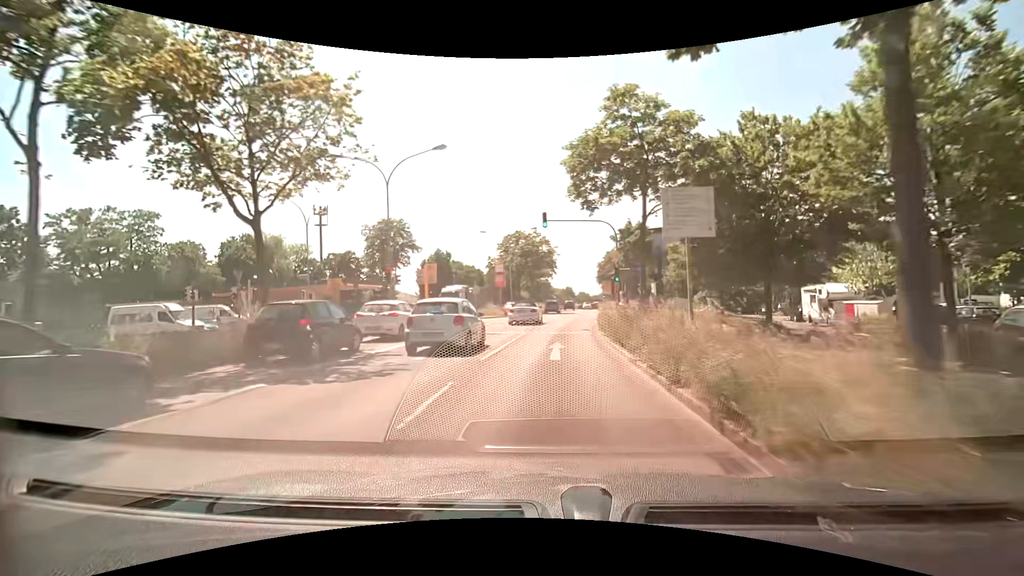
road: primary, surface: asphalt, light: Day
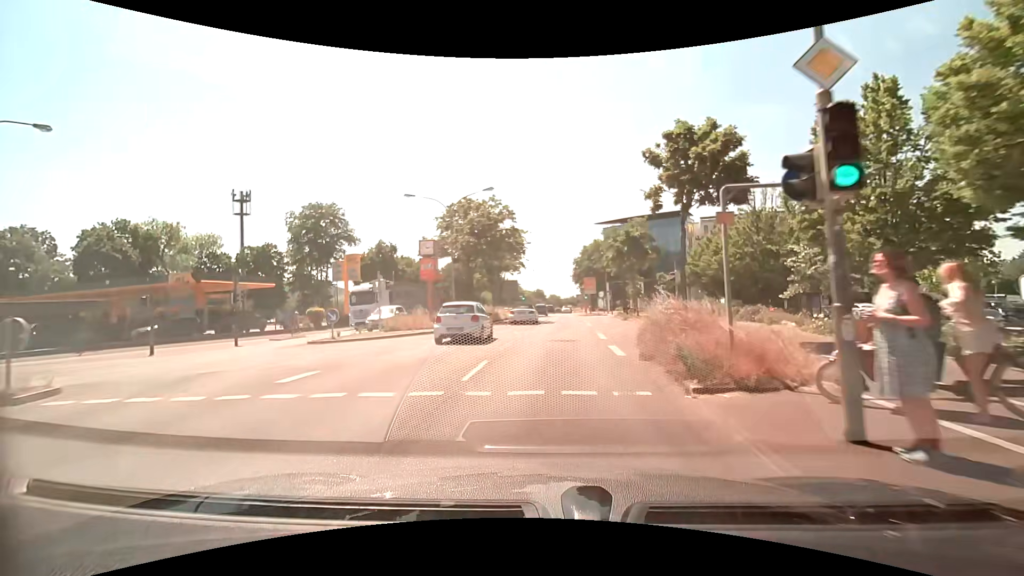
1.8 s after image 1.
(+0.4, +20.8) m; +3°
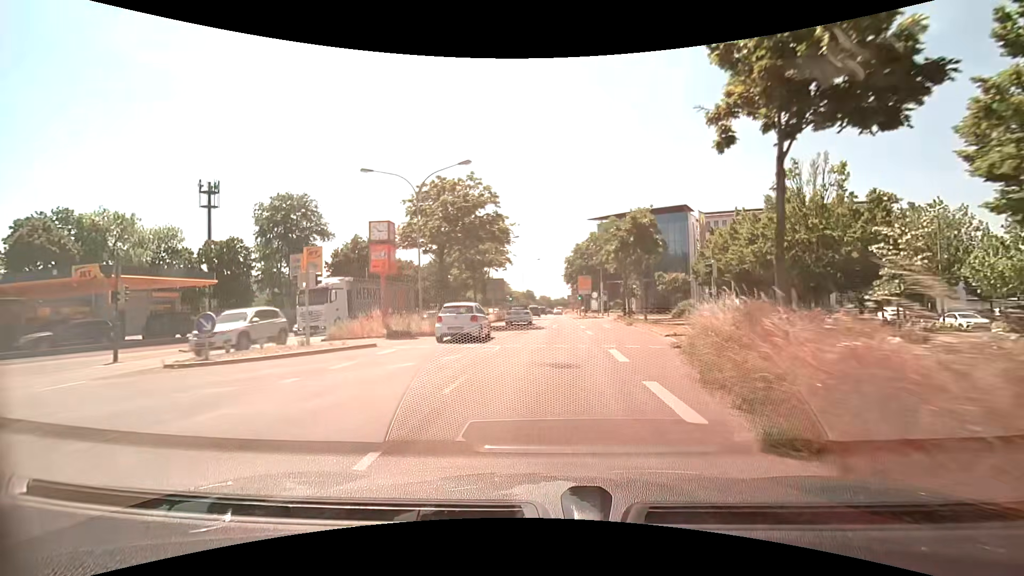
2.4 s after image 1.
(+0.1, +7.0) m; +1°
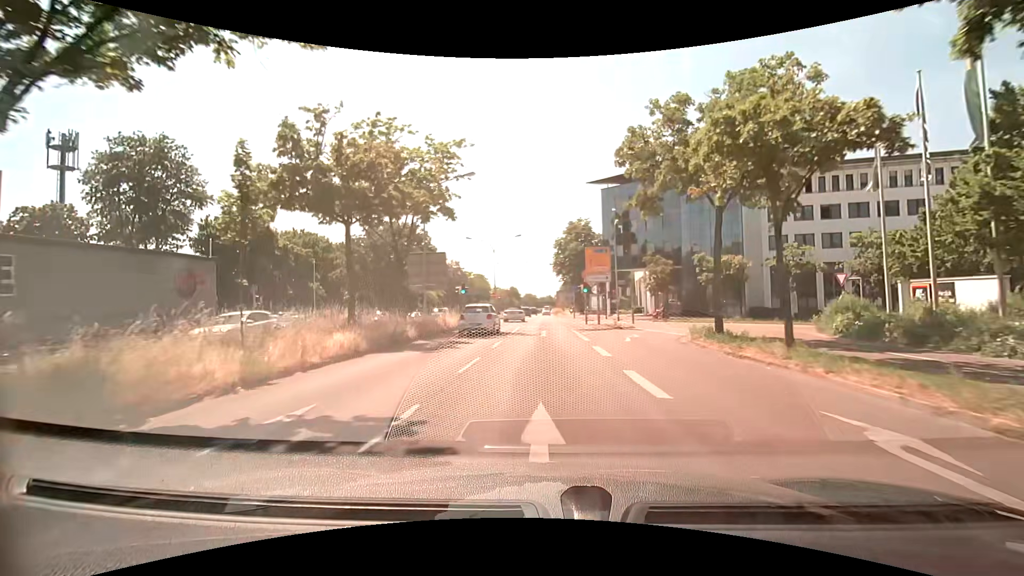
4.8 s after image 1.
(+0.5, +28.2) m; +2°
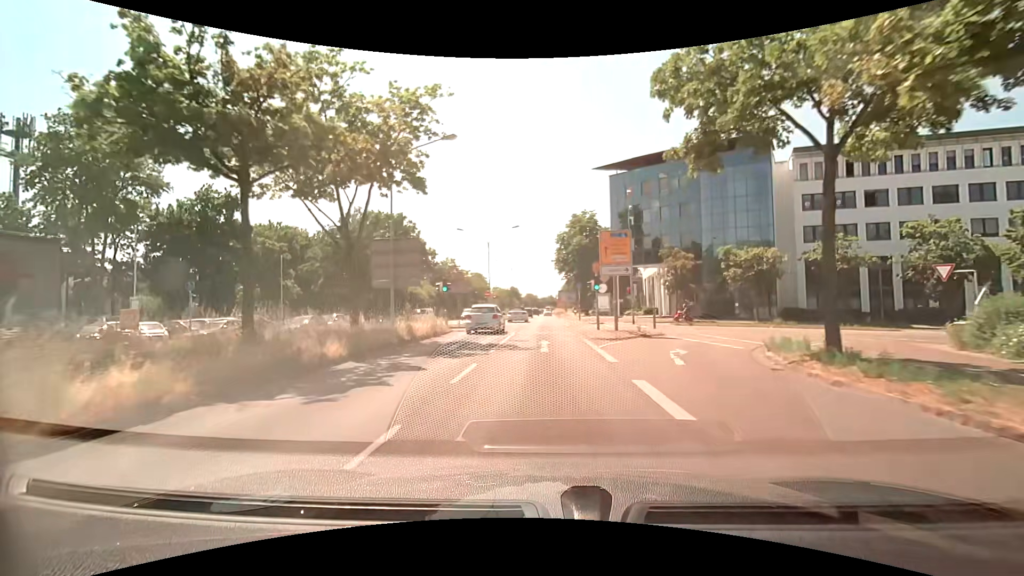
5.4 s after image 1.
(0.0, +7.1) m; -1°
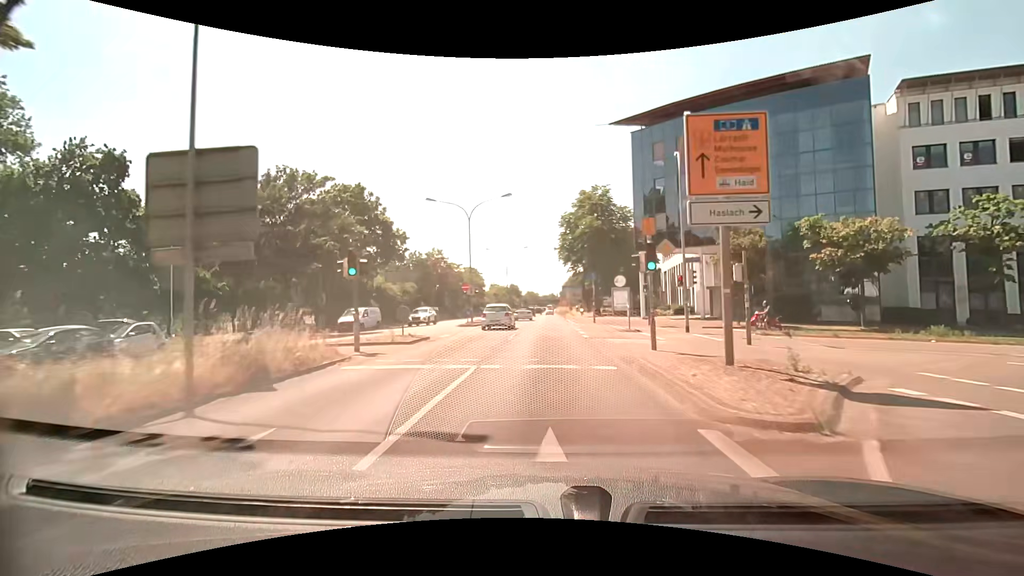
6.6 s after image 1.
(0.0, +14.3) m; 0°
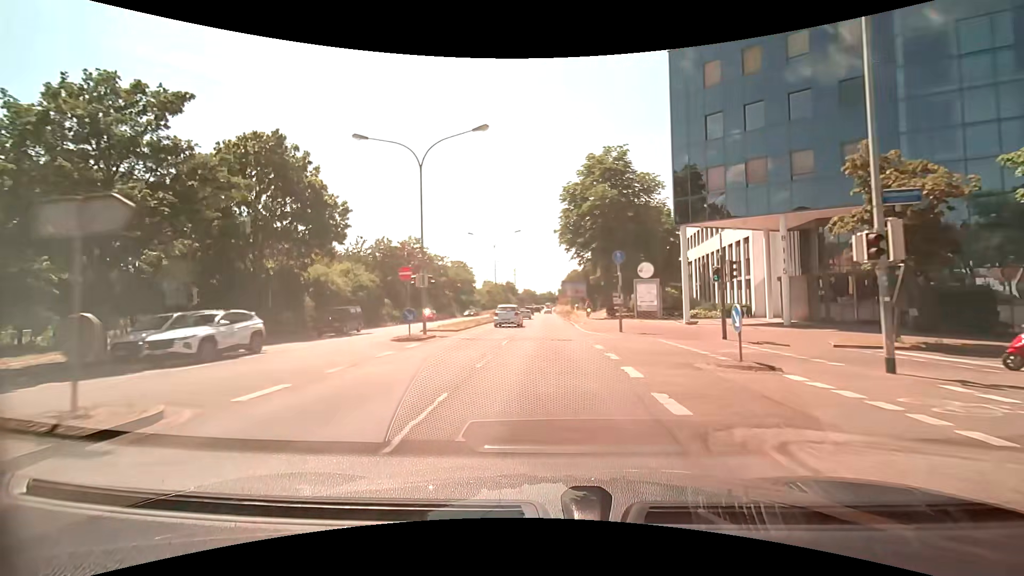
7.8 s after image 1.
(+0.1, +14.5) m; 0°
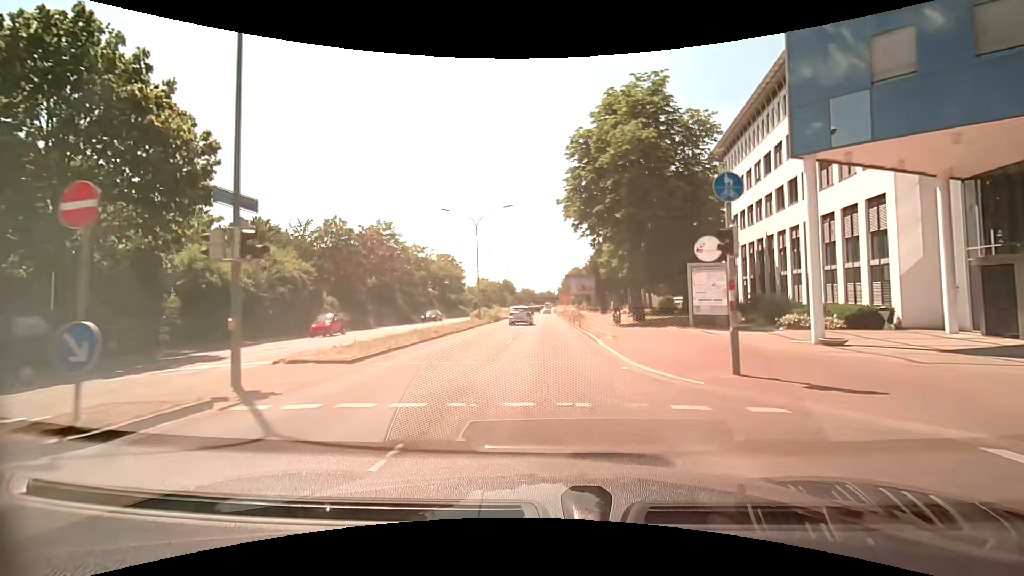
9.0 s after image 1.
(+0.1, +14.5) m; 0°
(0, +10) (0, +20) (0, +30) (0, +40) (0, +50) (0, +60) (+1, +70) (+1, +80) (+1, +90) (+1, +100) m
